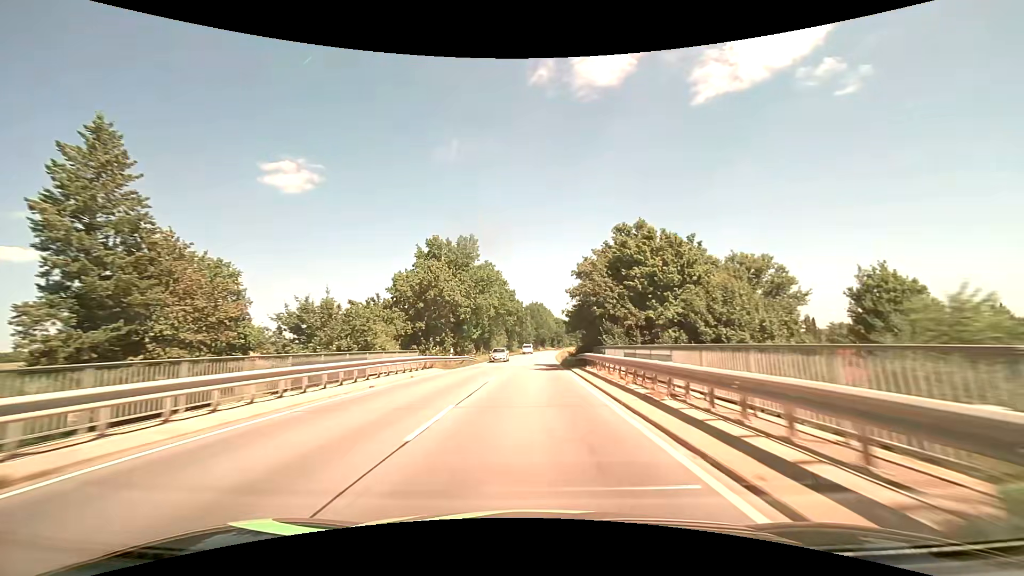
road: secondary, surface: asphalt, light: Day
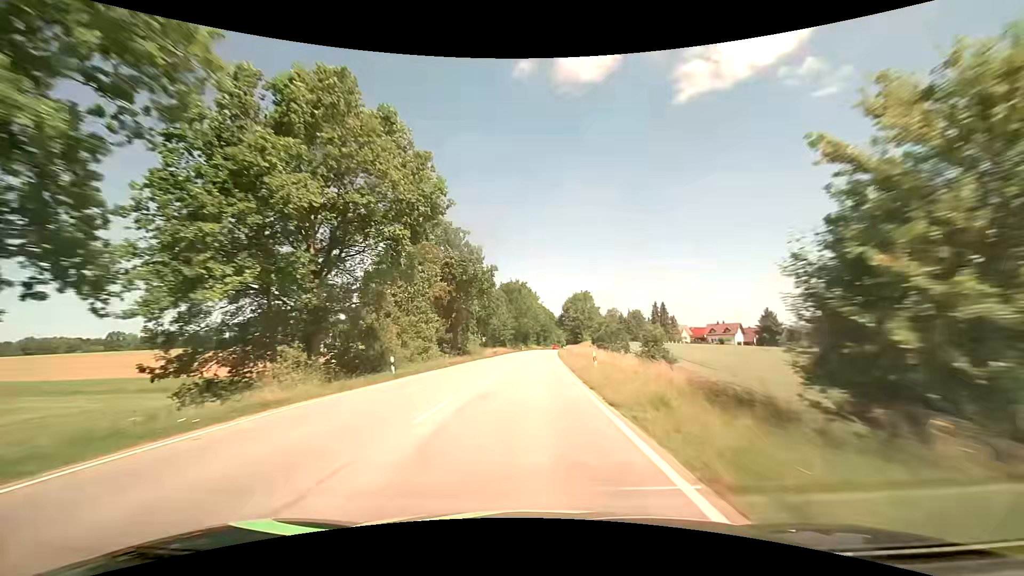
(+1.1, +58.7) m; +2°
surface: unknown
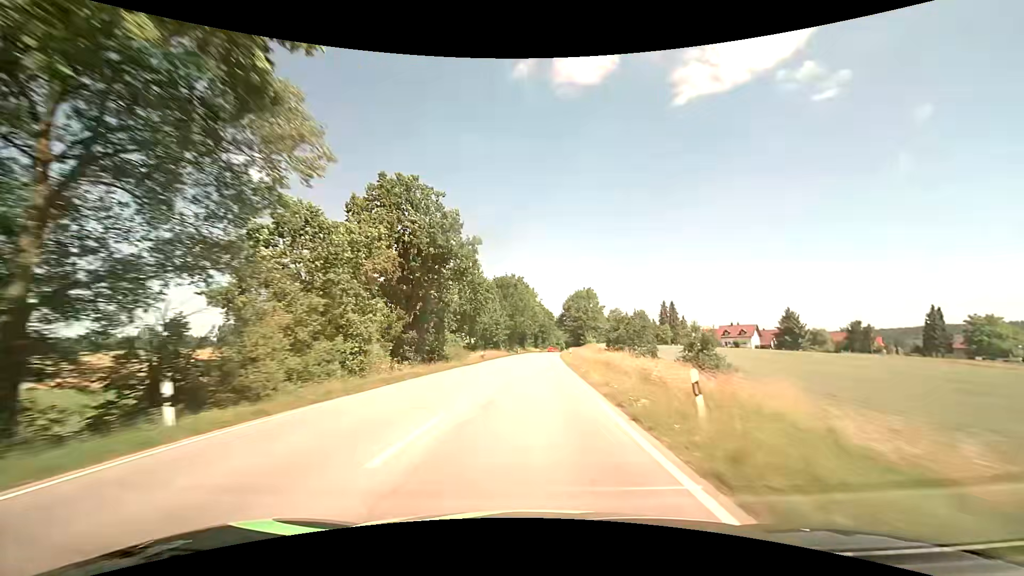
(0.0, +14.7) m; 0°
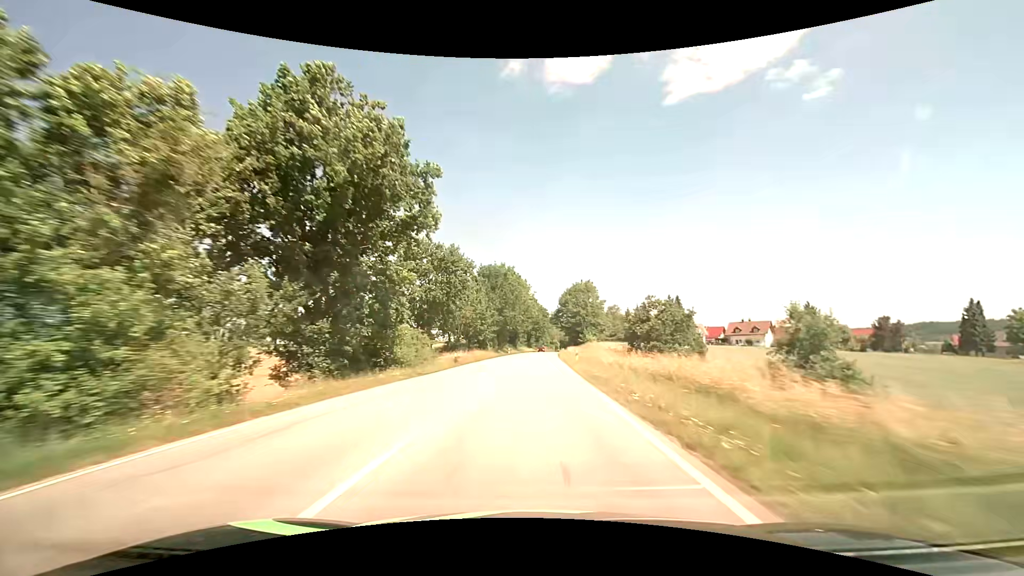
(+0.1, +14.7) m; 0°
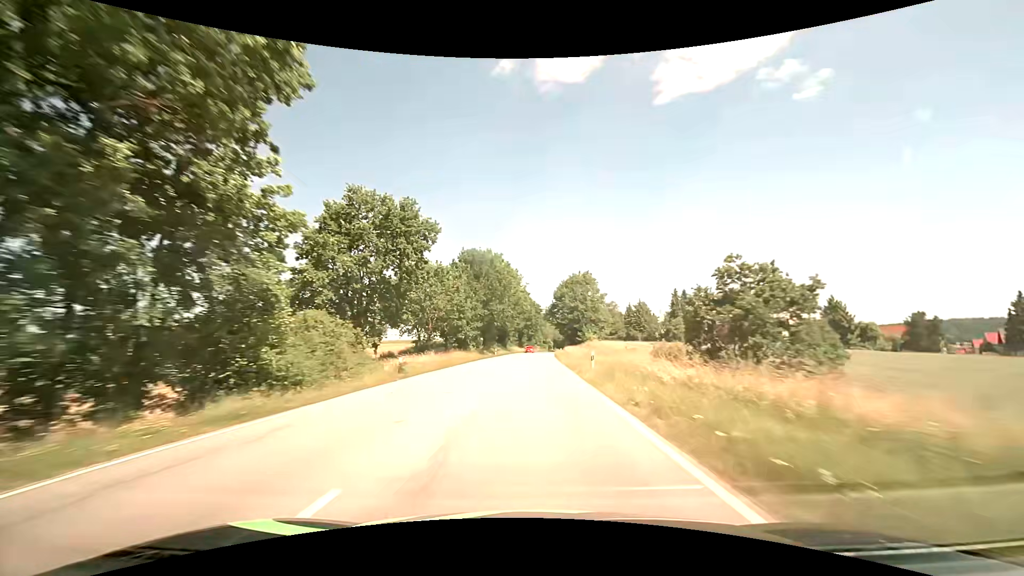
(+0.2, +14.8) m; +1°
